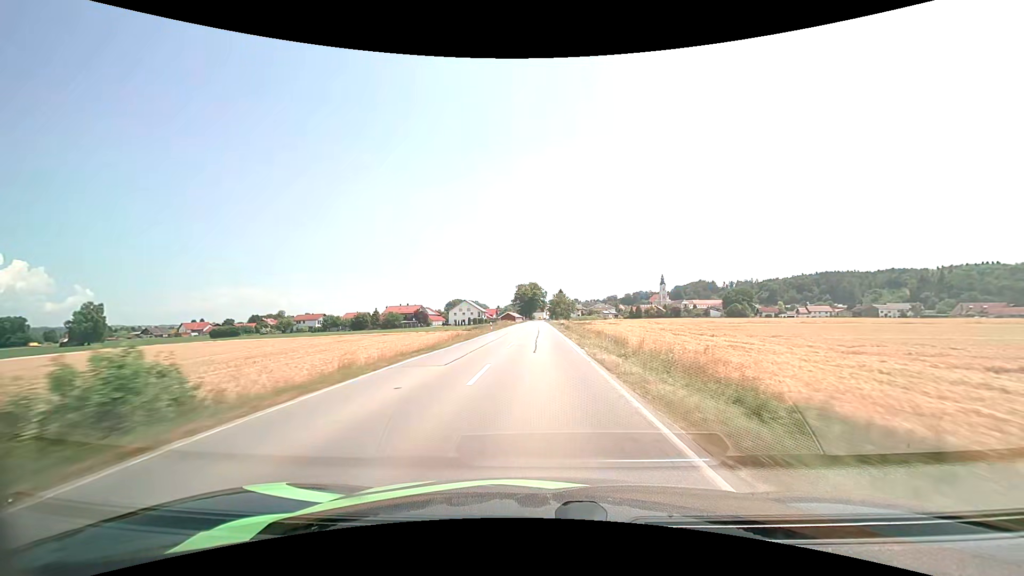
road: secondary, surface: asphalt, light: Day
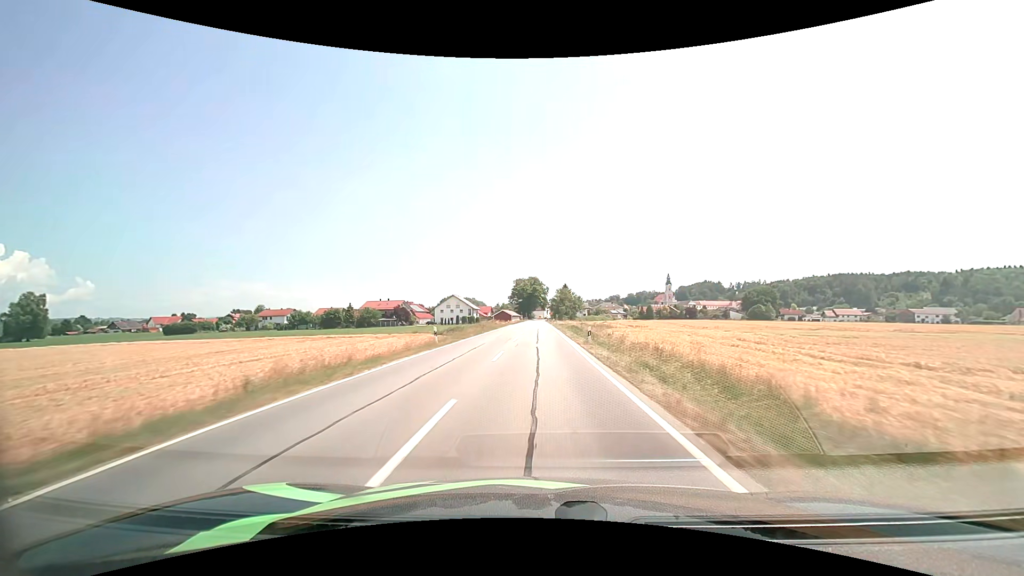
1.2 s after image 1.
(-0.1, +29.0) m; 0°
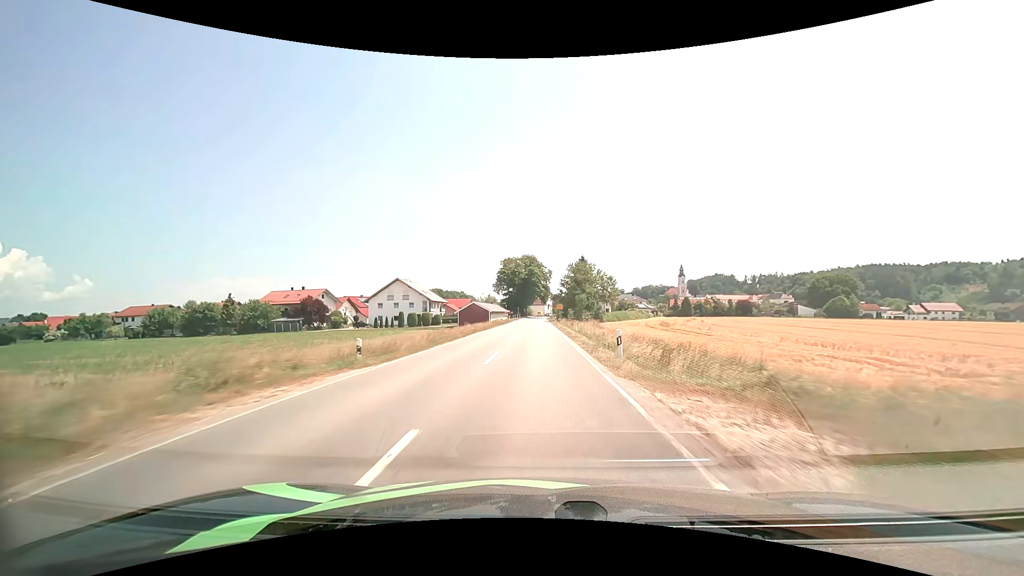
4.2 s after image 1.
(+0.1, +69.0) m; 0°
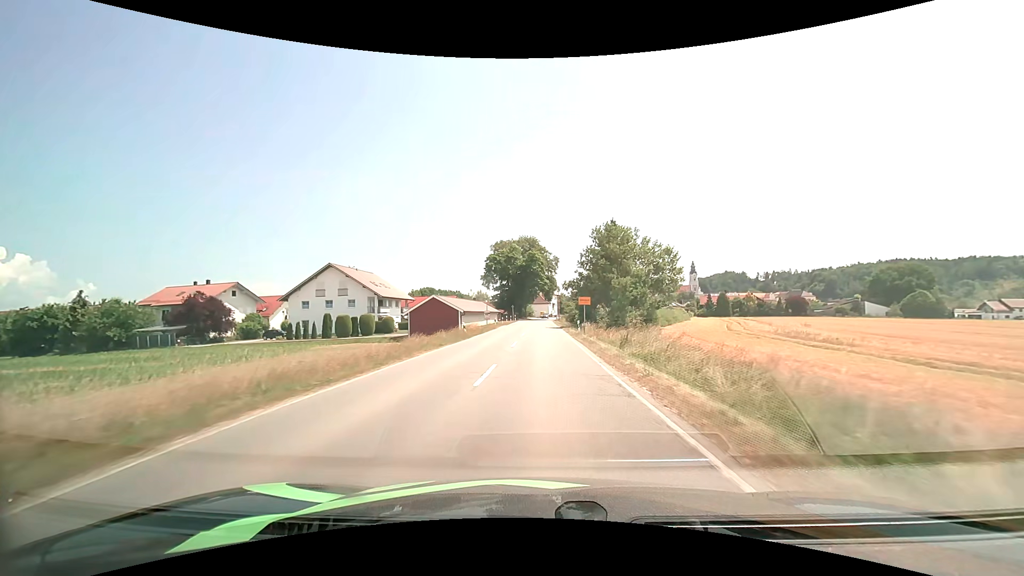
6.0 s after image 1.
(0.0, +36.7) m; 0°
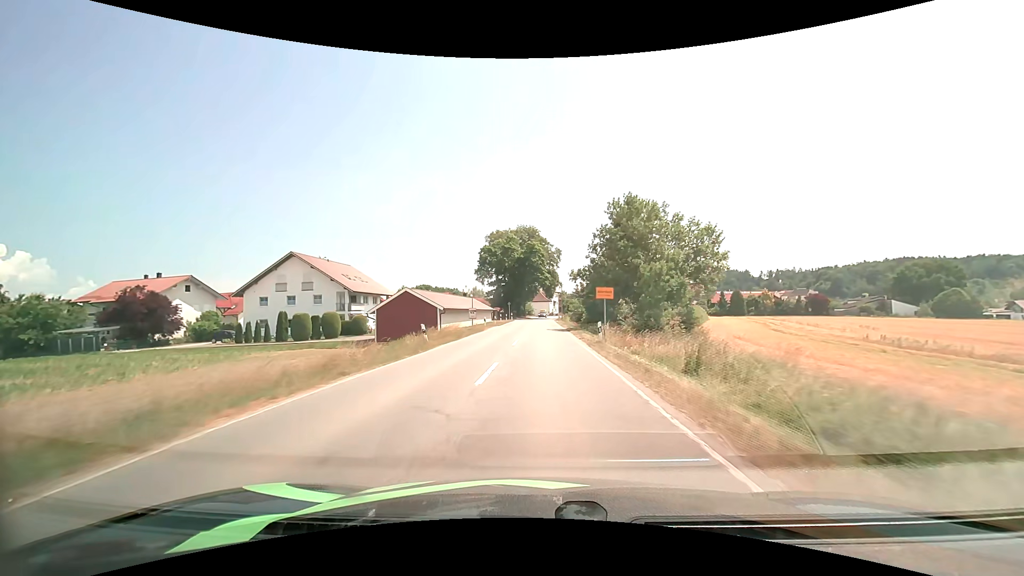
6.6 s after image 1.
(0.0, +11.4) m; 0°
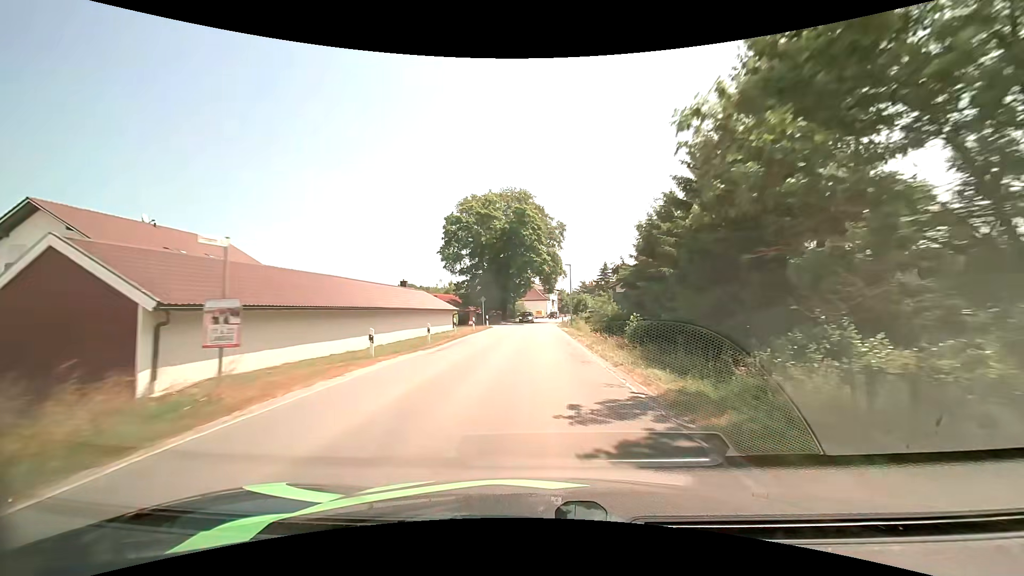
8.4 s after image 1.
(+0.1, +31.6) m; 0°
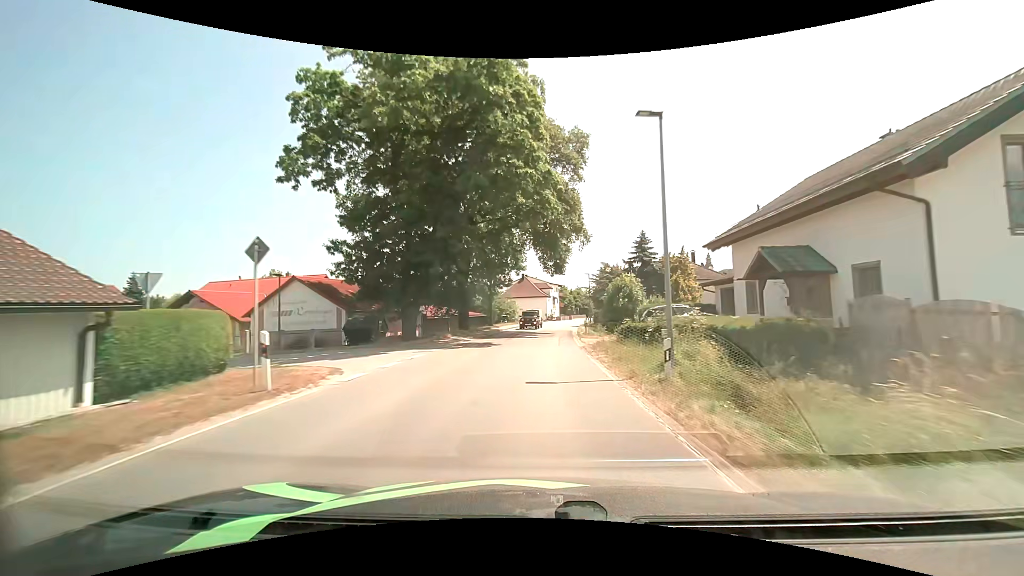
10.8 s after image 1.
(0.0, +37.2) m; 0°
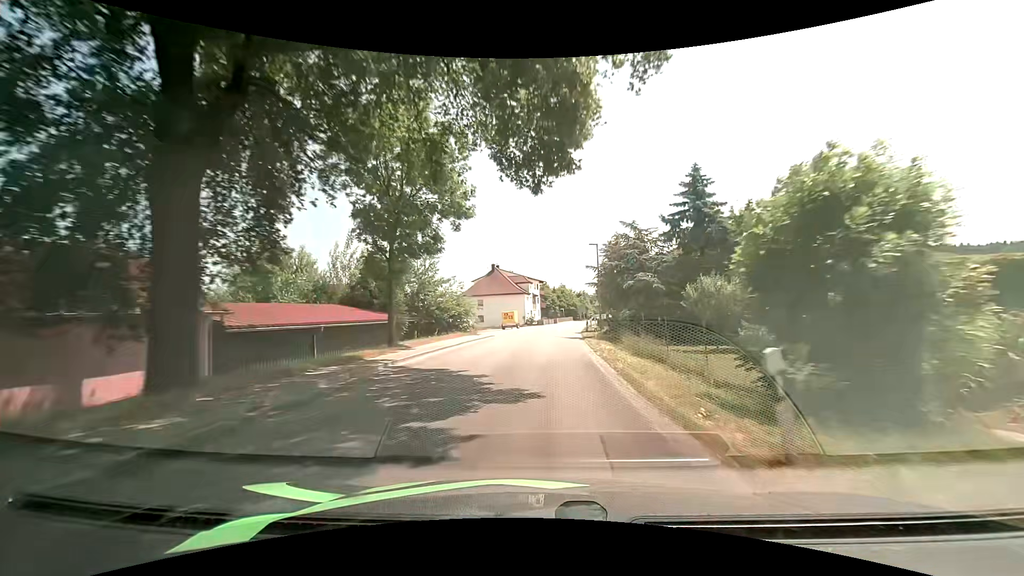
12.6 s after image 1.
(+0.7, +27.3) m; +3°
(0, +10) (0, +20) (+1, +30) (+1, +40) (+2, +50) (+3, +60) (+5, +70) (+6, +80) (+8, +90) (+10, +99) m
